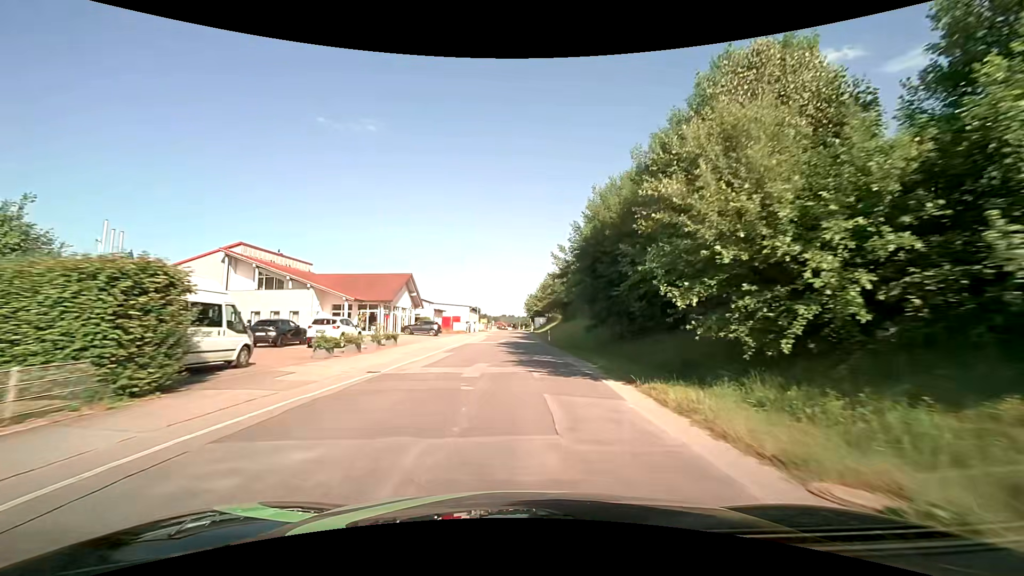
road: unclassified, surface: asphalt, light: Day
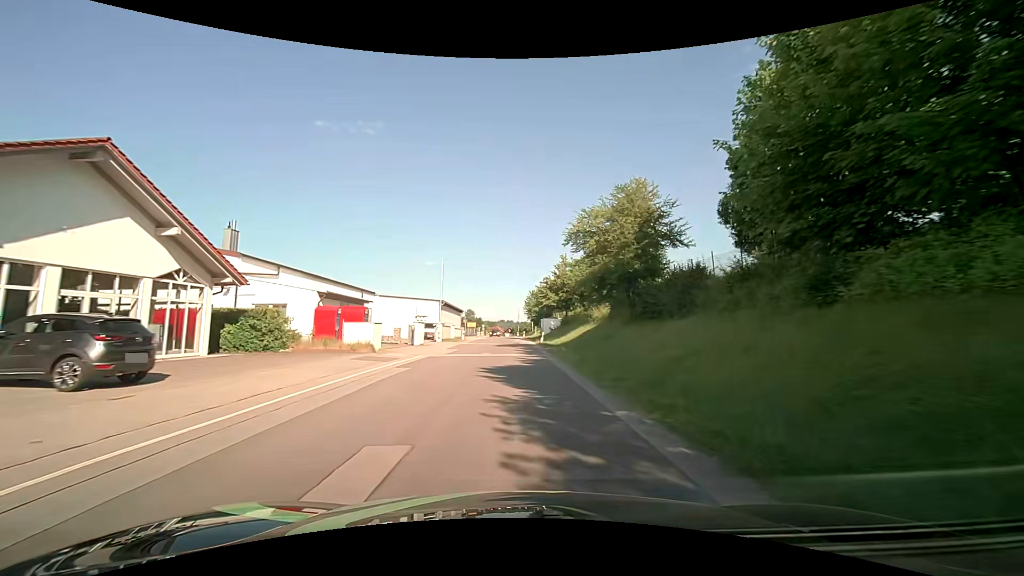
(+0.2, +41.3) m; 0°
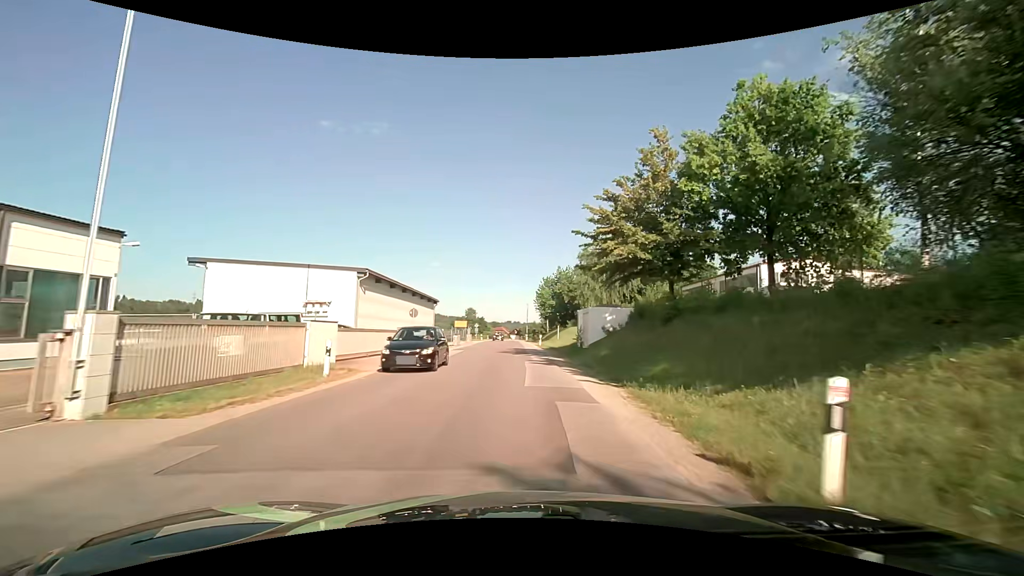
(-0.1, +40.4) m; 0°
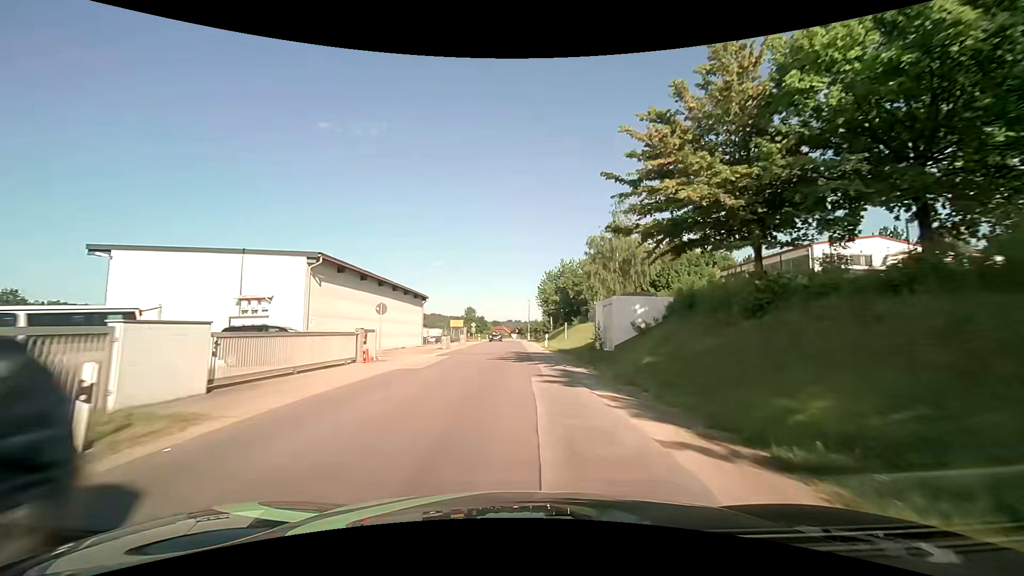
(0.0, +8.0) m; -1°
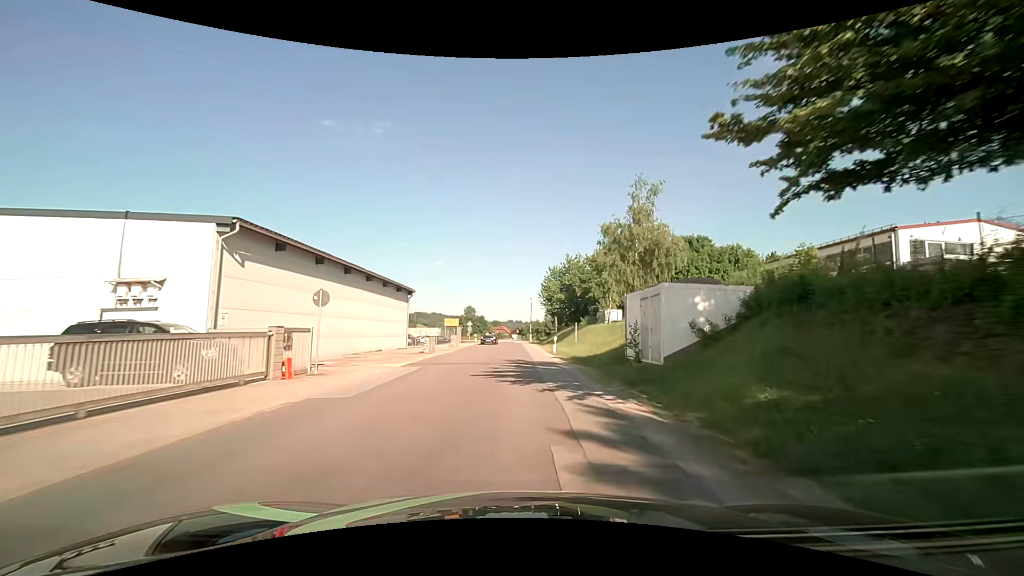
(0.0, +7.9) m; +1°
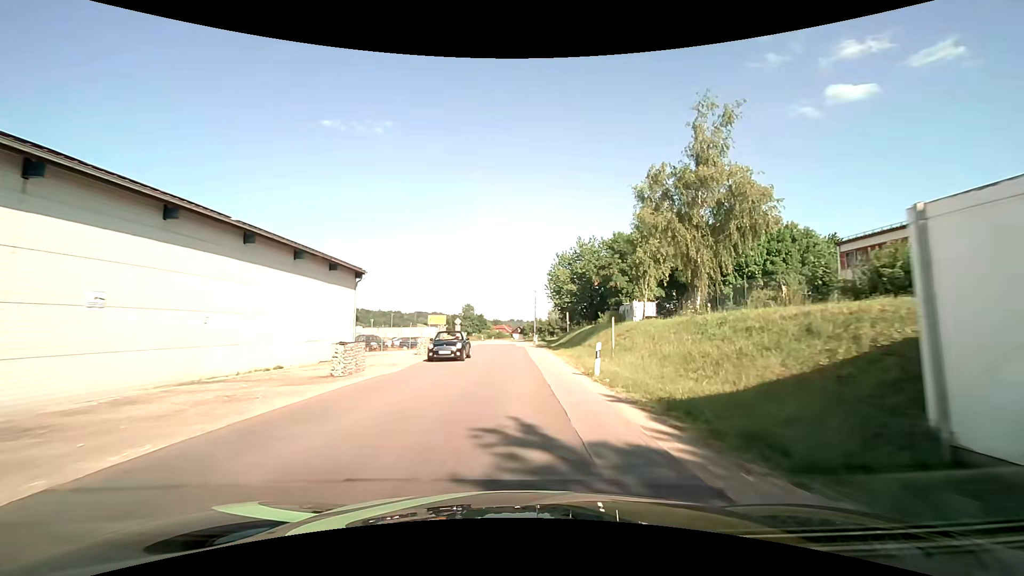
(-0.2, +15.8) m; -1°
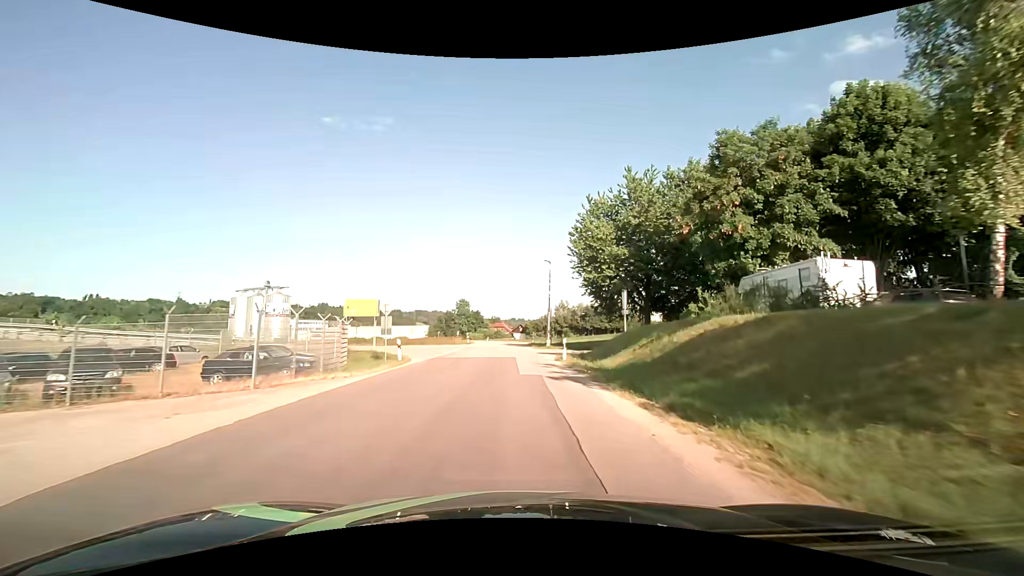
(-0.1, +31.6) m; 0°
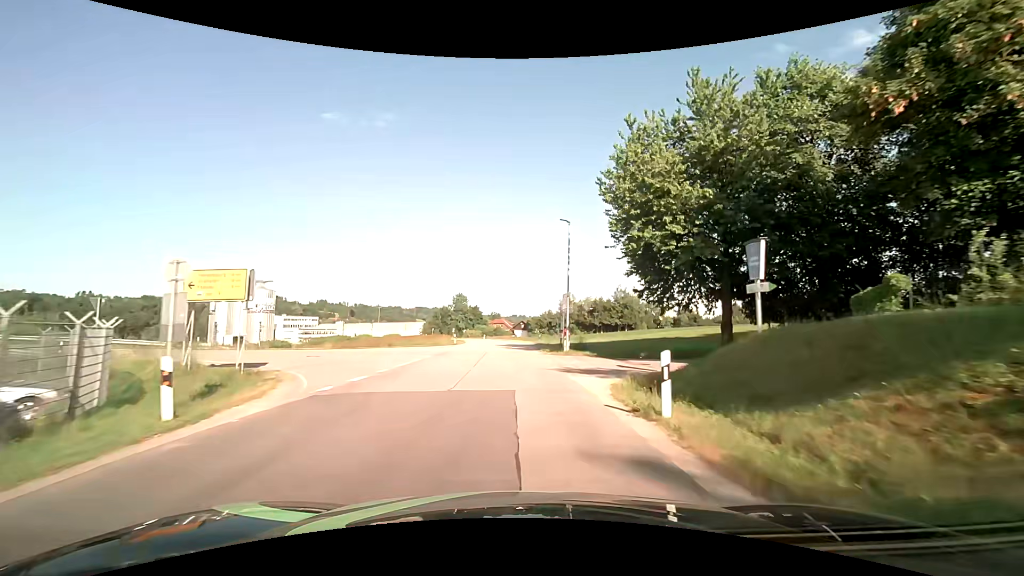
(0.0, +15.9) m; 0°
(0, +10) (0, +20) (0, +30) (0, +40) (-1, +50) (-1, +60) (-2, +70) (-4, +80) (-6, +90) (-8, +99) m
